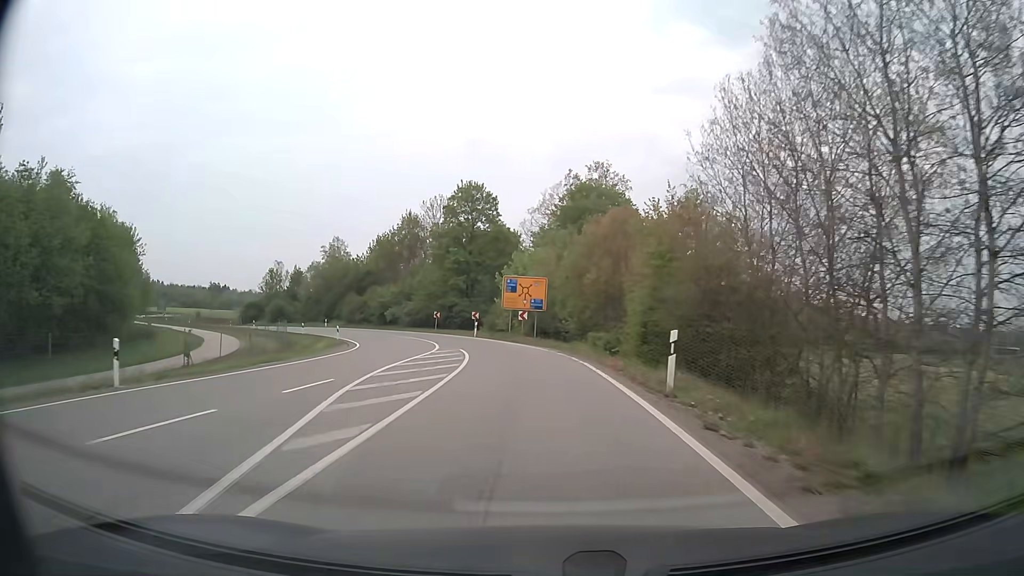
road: secondary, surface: asphalt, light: Day
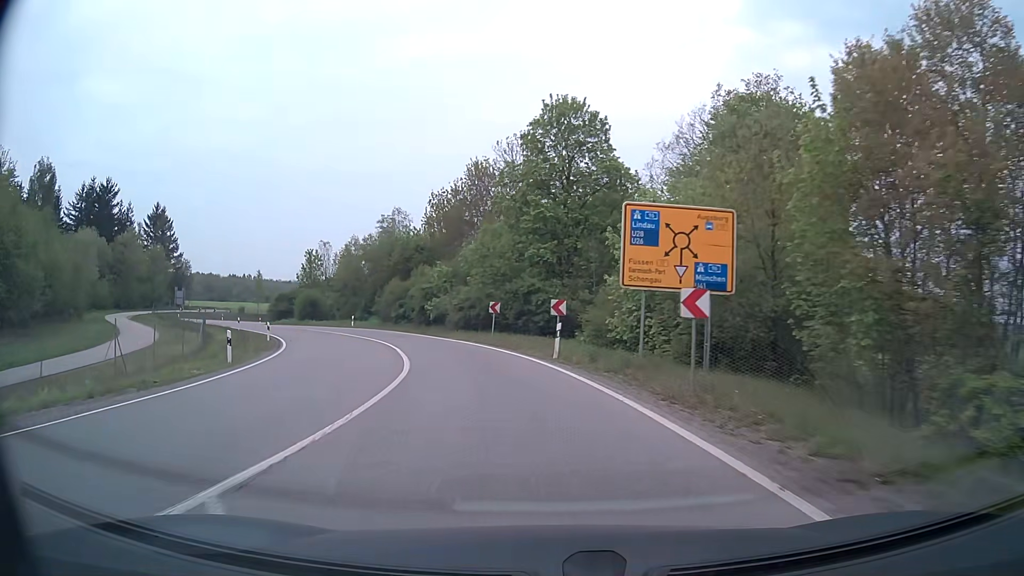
(-1.7, +28.9) m; -9°
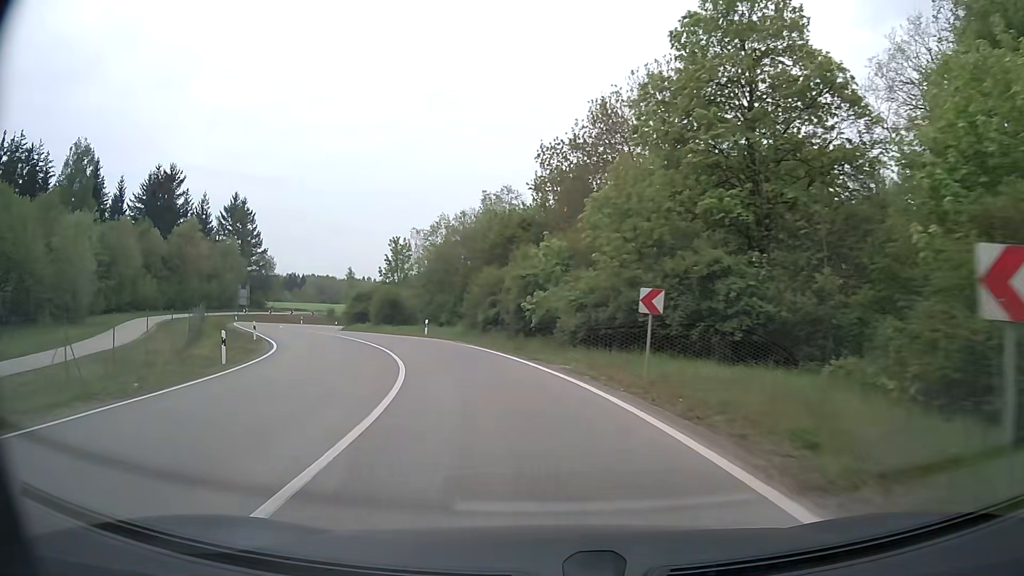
(-1.7, +18.1) m; -11°
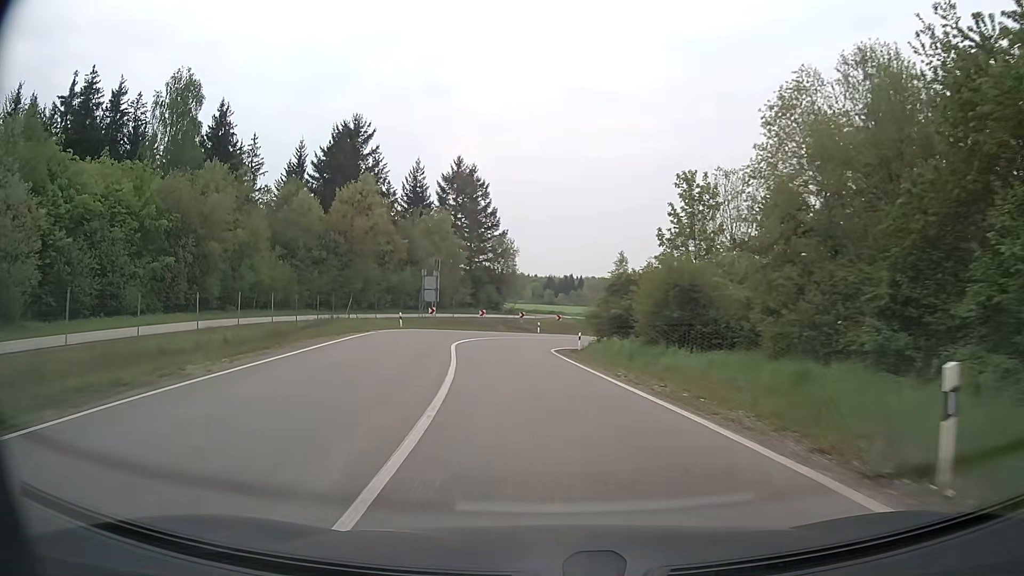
(-7.5, +33.5) m; -24°
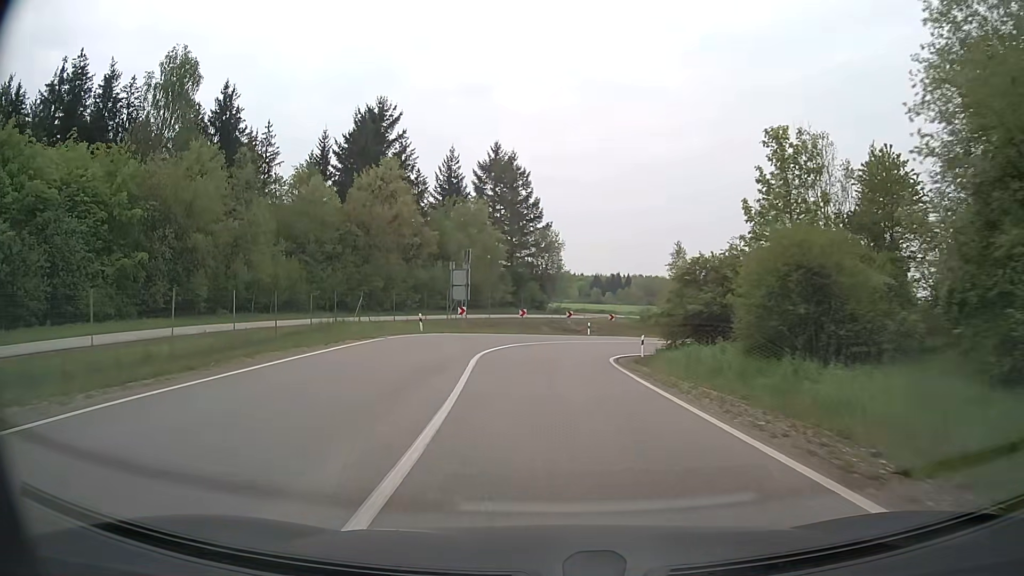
(-0.3, +8.4) m; -4°
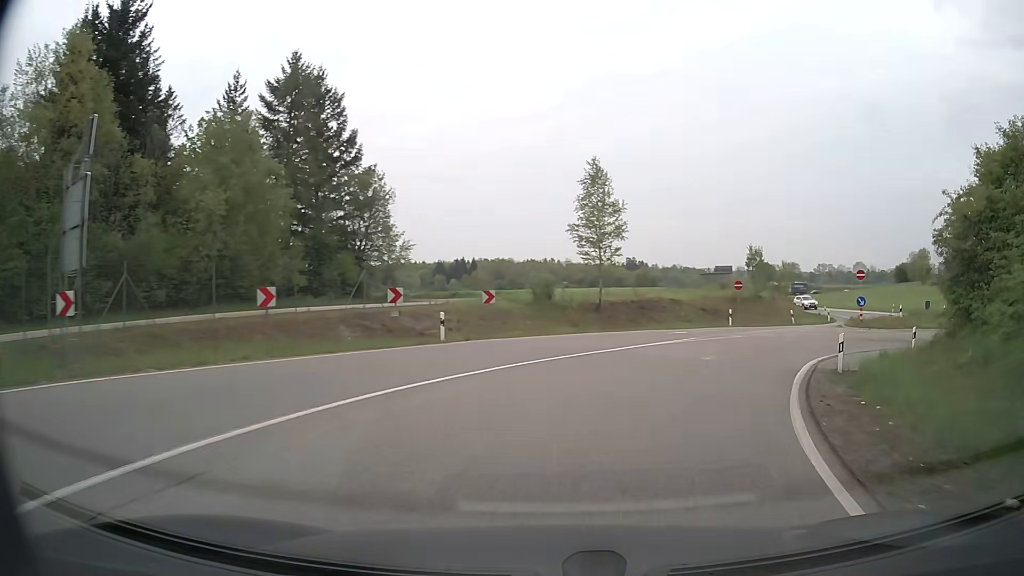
(+1.1, +30.4) m; +13°
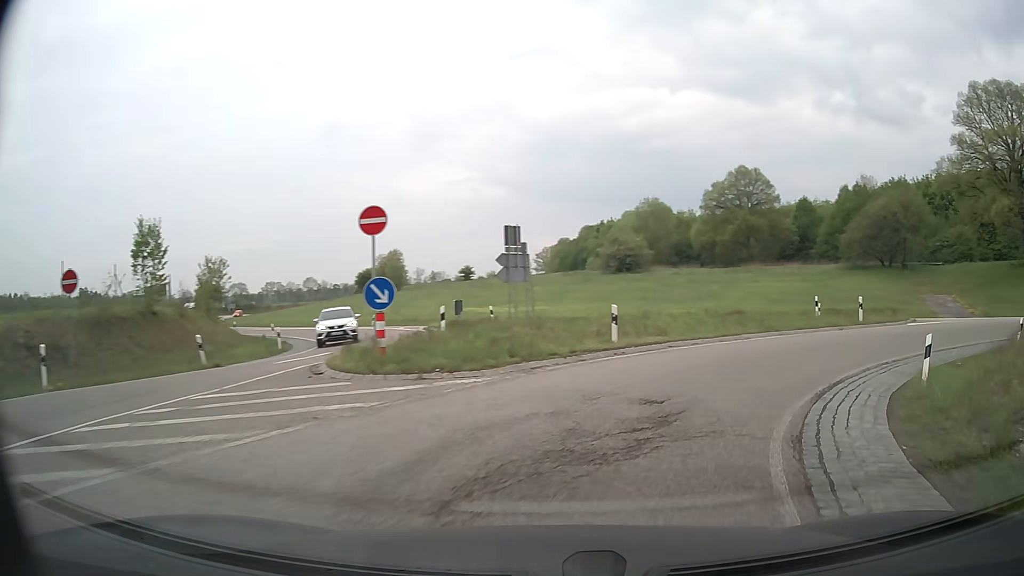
(+8.7, +23.2) m; +46°
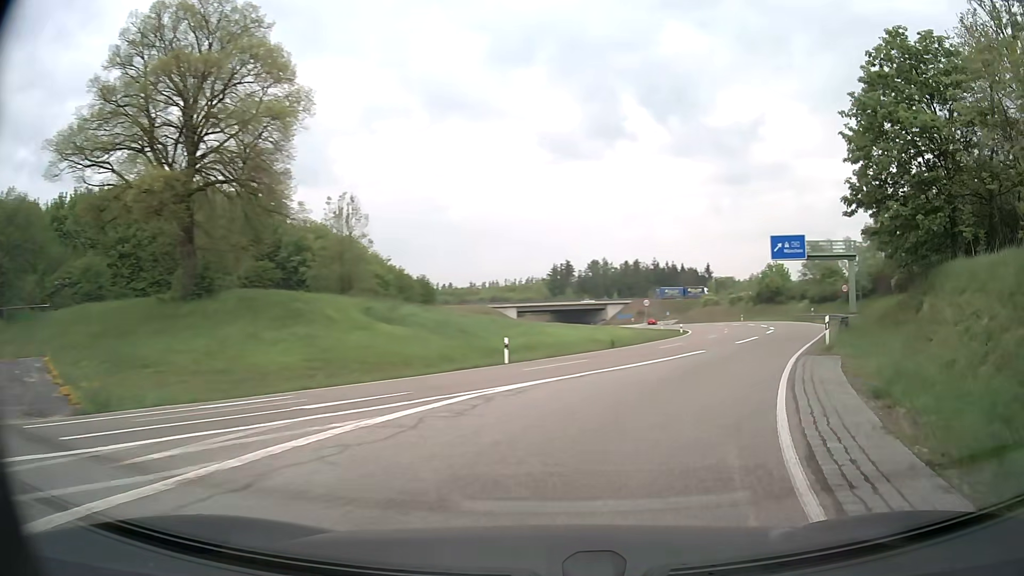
(+16.9, +22.0) m; +74°
(+2, +10) (+5, +19) (+9, +28) (+14, +37) (+17, +47) (+20, +56) (+23, +66) (+25, +76) (+27, +85) (+28, +95) m
